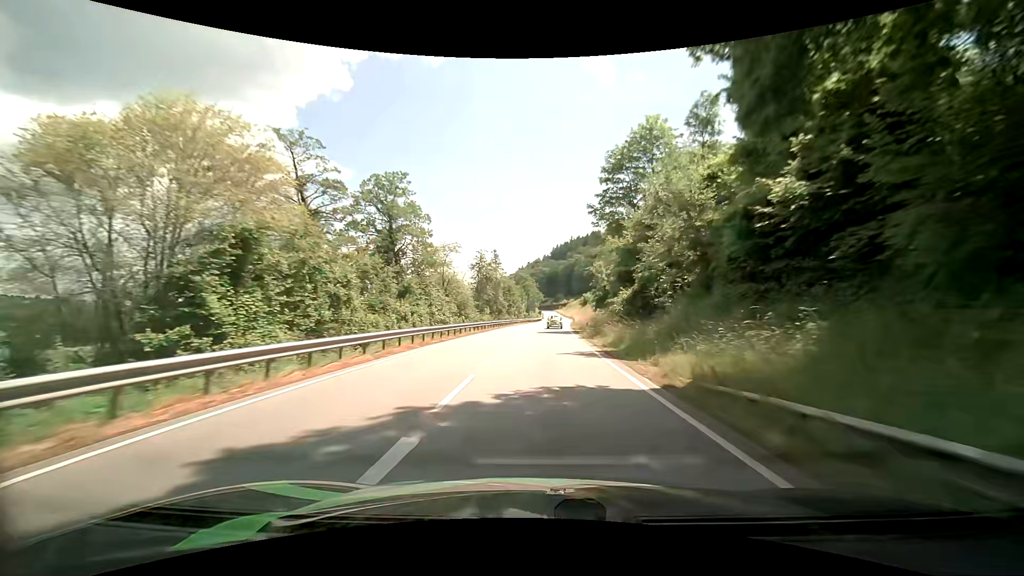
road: primary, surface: asphalt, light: Day
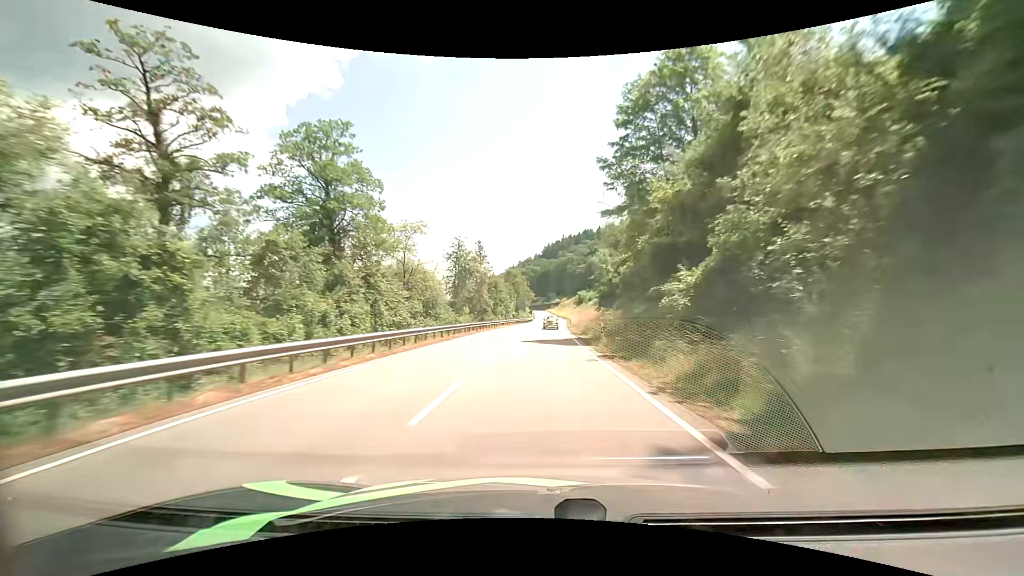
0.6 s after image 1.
(+0.1, +12.7) m; +2°
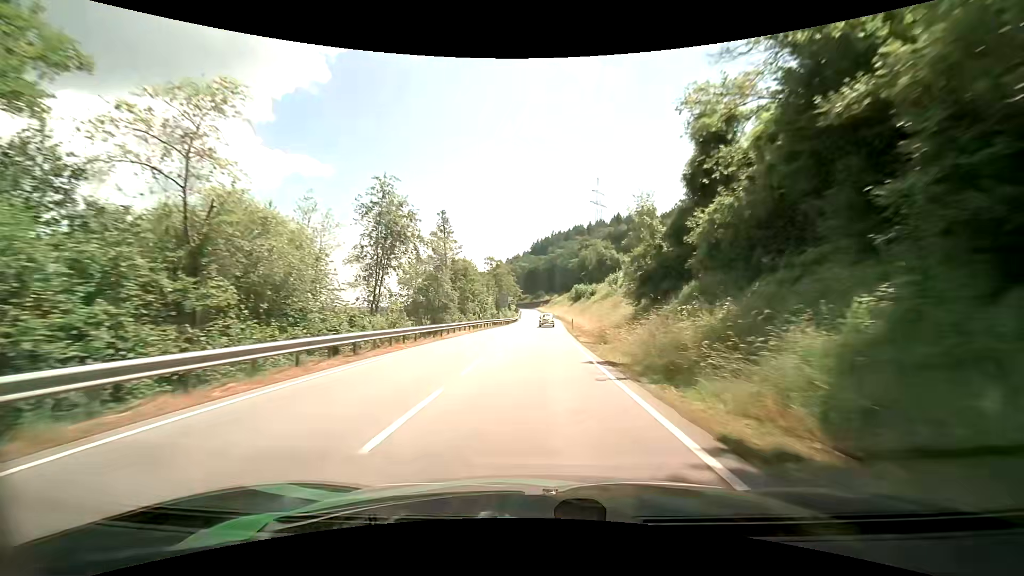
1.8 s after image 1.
(+0.1, +25.3) m; +1°
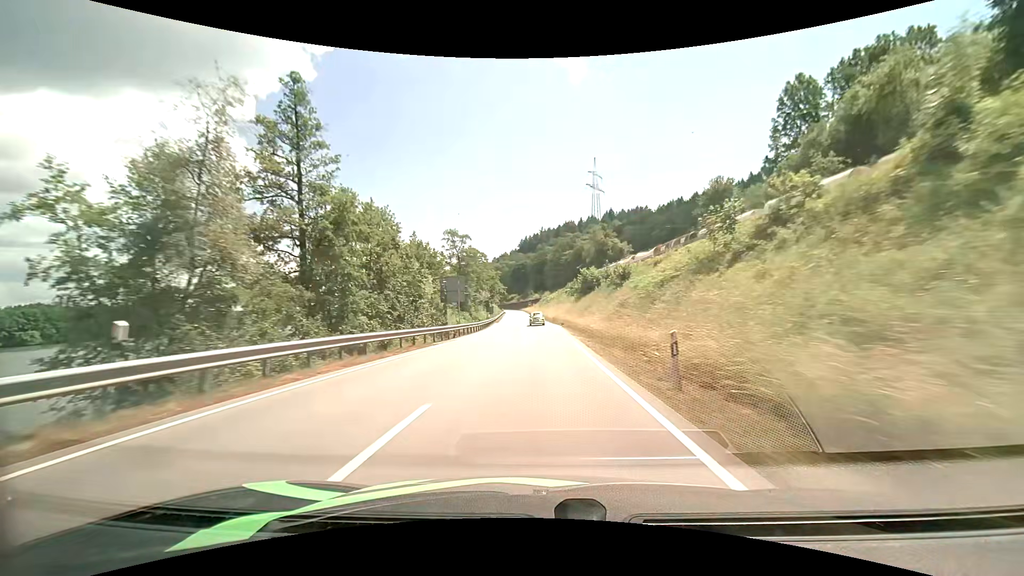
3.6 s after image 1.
(+0.6, +38.0) m; +1°
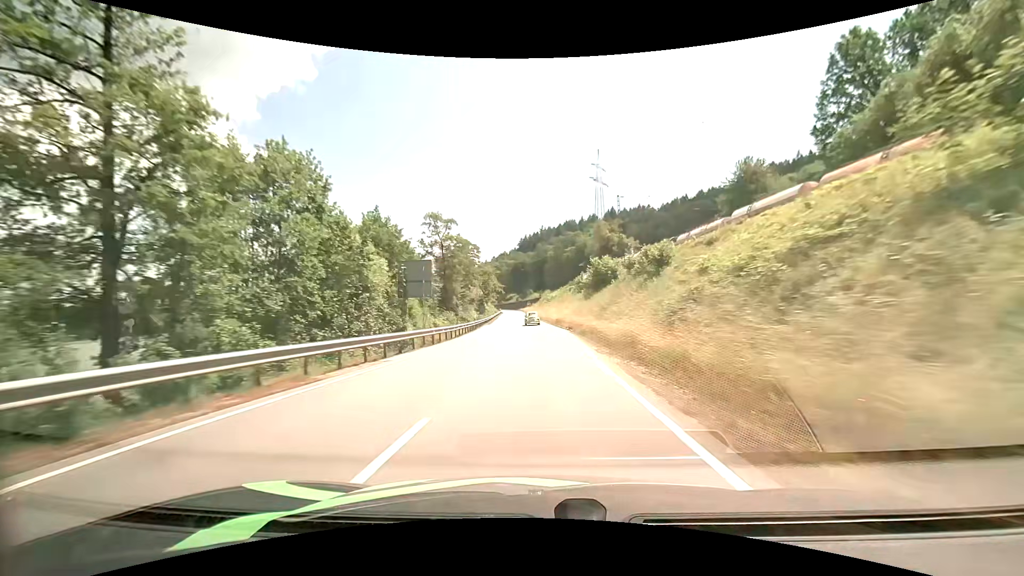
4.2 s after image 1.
(0.0, +12.8) m; 0°
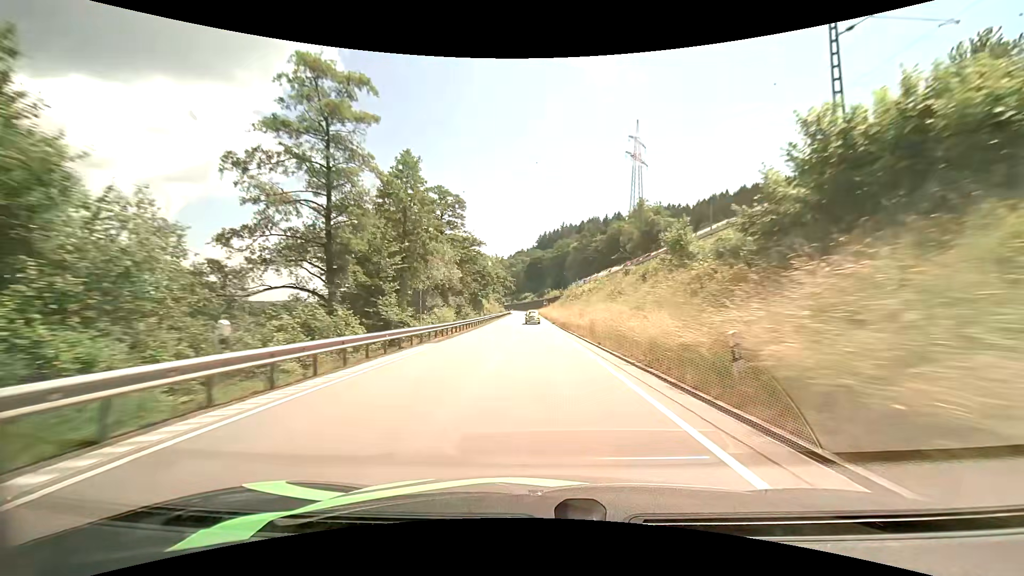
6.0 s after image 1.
(-0.6, +38.4) m; -2°
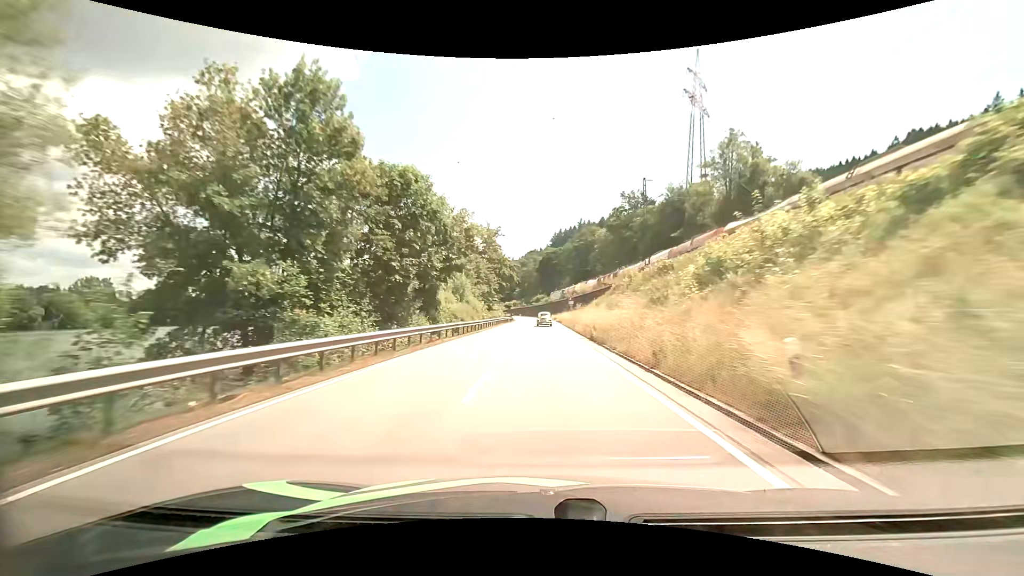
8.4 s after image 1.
(-0.9, +52.3) m; -2°
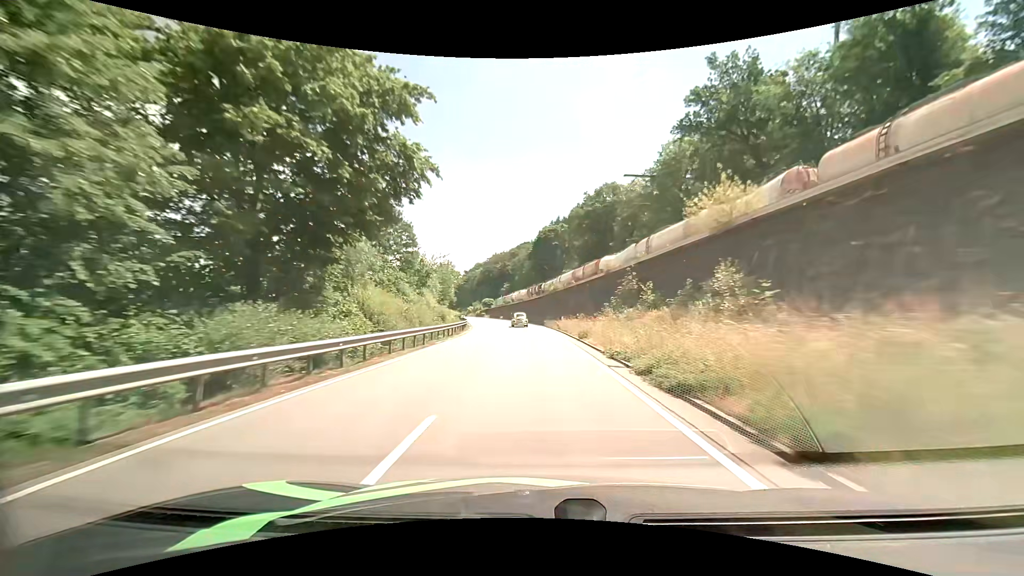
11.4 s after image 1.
(+0.6, +64.3) m; +1°
(0, +10) (0, +20) (0, +30) (-1, +40) (-2, +50) (-3, +60) (-4, +70) (-6, +80) (-7, +90) (-9, +99) m
